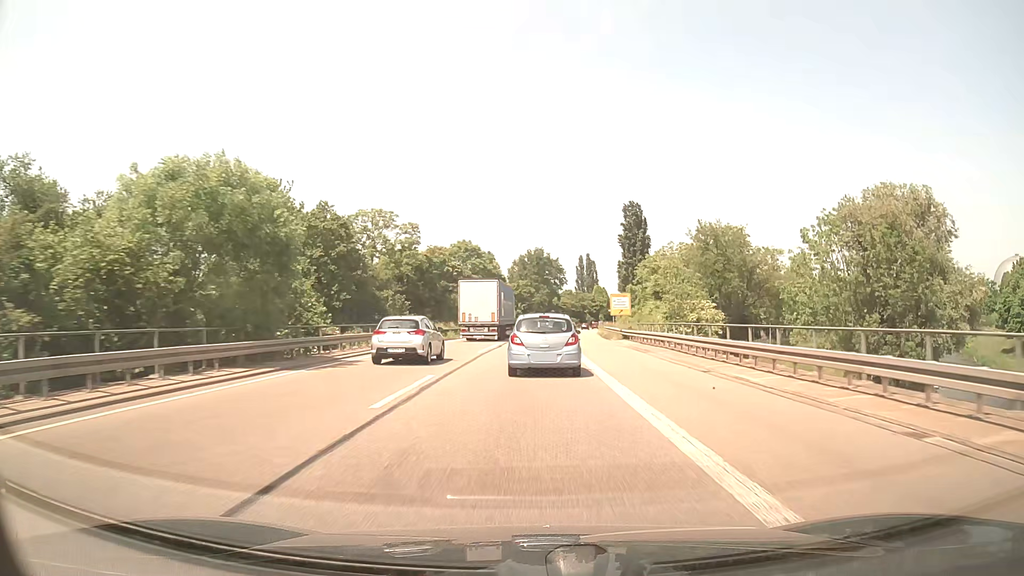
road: trunk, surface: asphalt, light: Day
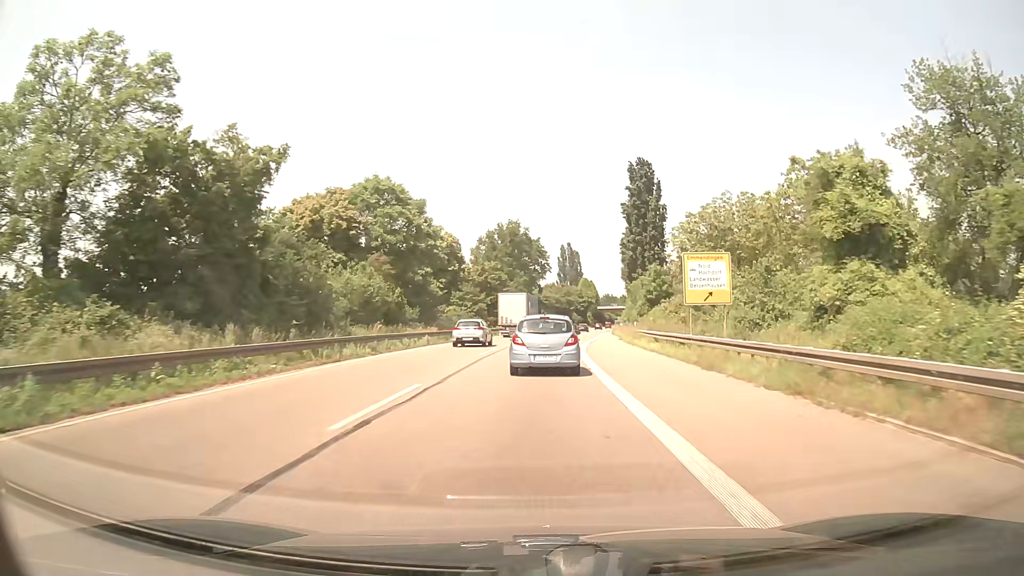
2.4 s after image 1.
(+0.9, +42.2) m; +2°
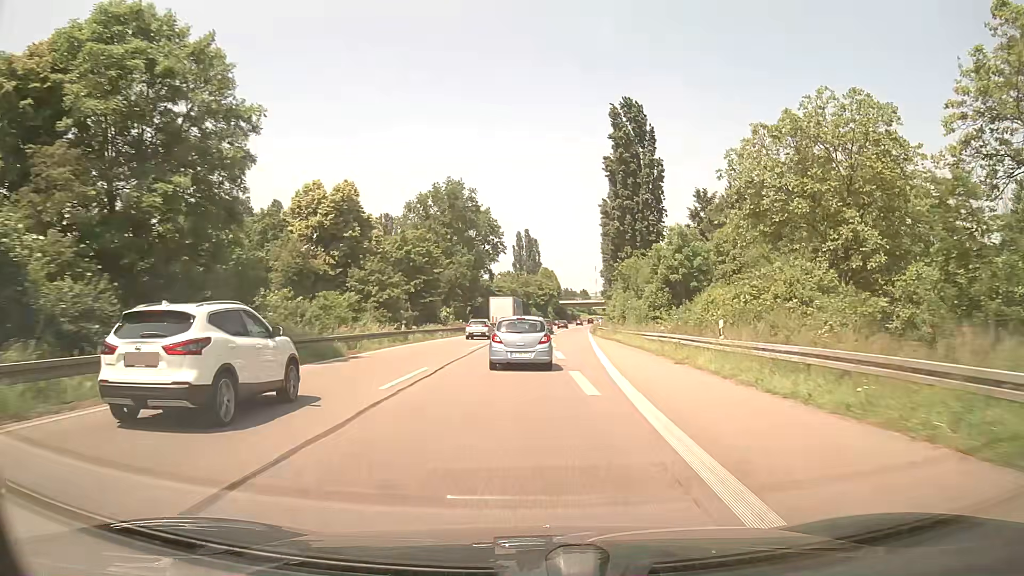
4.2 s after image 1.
(+0.8, +31.6) m; +4°
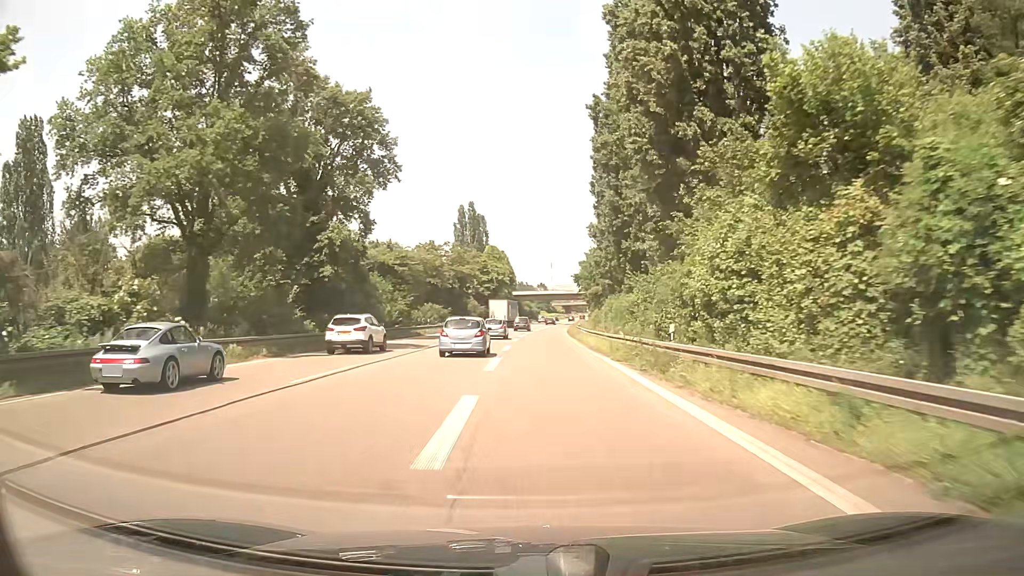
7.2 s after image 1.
(+2.5, +54.2) m; +4°
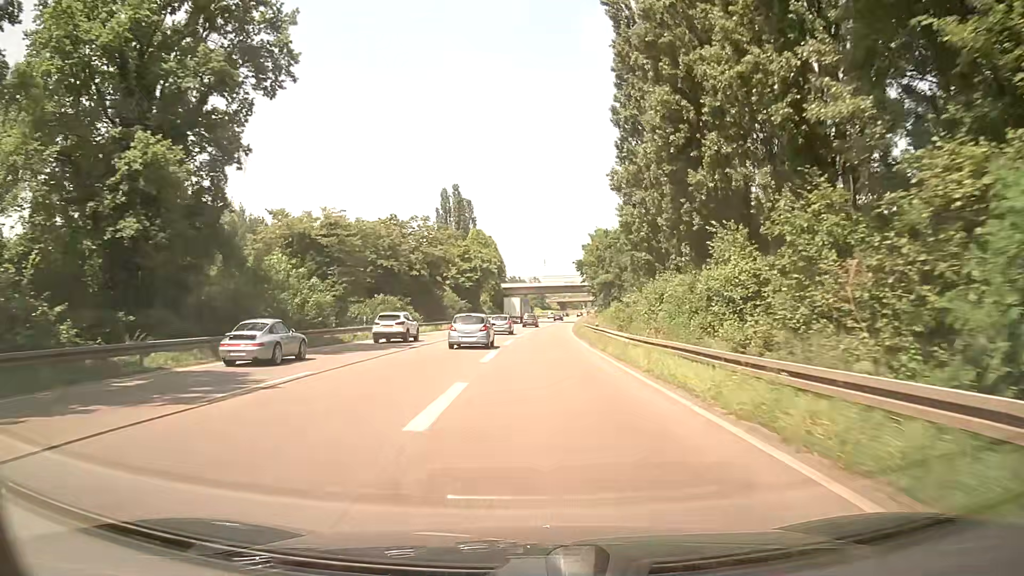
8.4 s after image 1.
(+0.1, +22.0) m; +1°
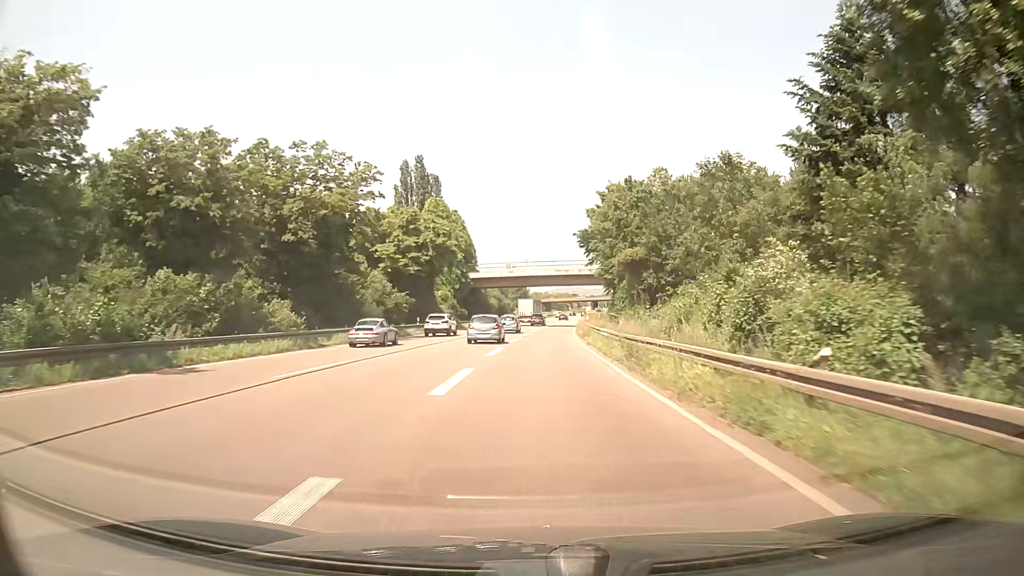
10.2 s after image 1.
(+0.1, +32.4) m; +1°
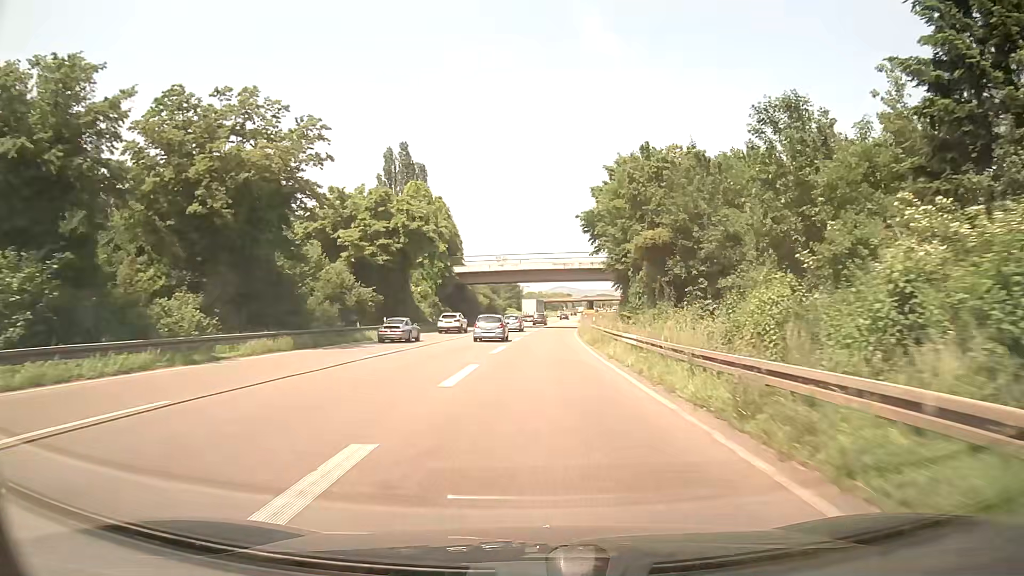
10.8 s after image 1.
(+0.1, +10.6) m; +1°
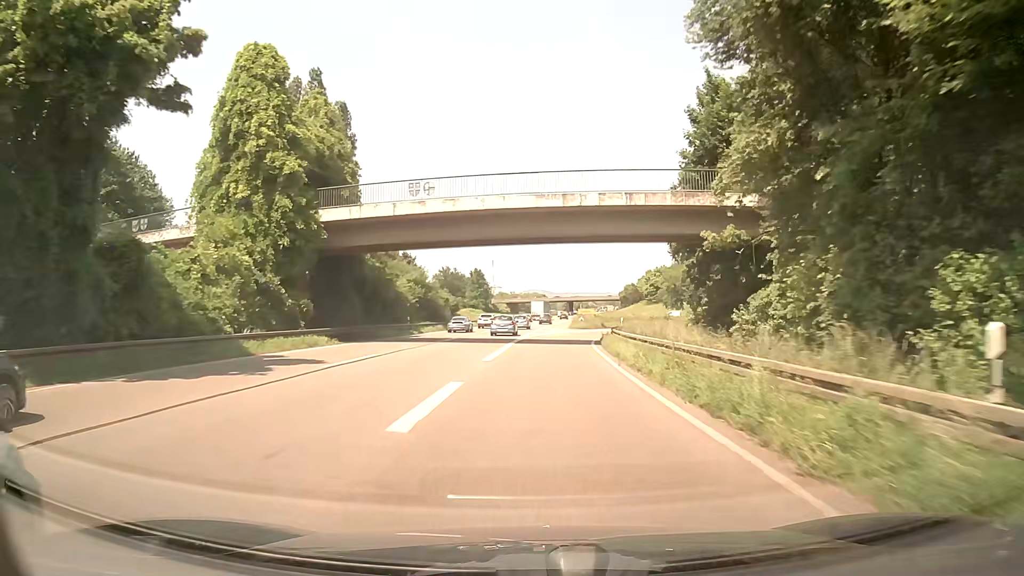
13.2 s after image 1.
(+0.6, +41.0) m; +2°
(0, +10) (0, +20) (+1, +30) (+2, +40) (+3, +50) (+6, +59) (+10, +69) (+15, +78) (+20, +86) (+26, +94) m
